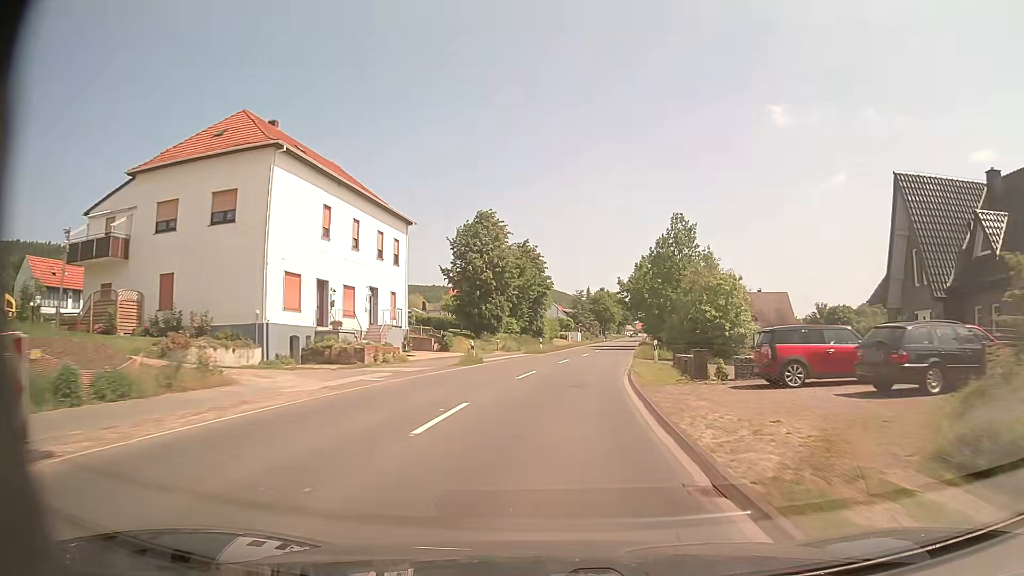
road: secondary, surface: asphalt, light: Day
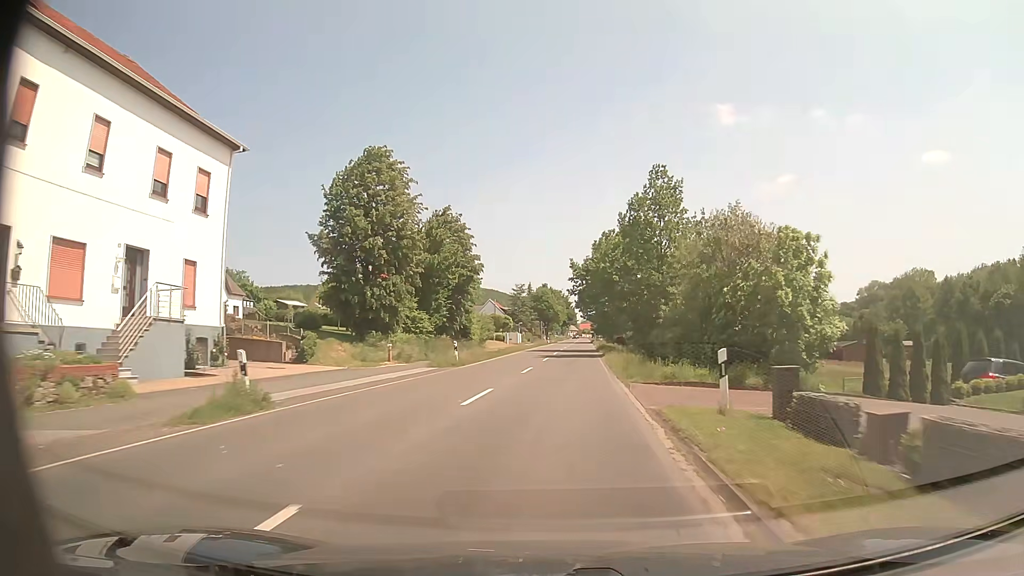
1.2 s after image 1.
(+1.0, +19.5) m; +5°
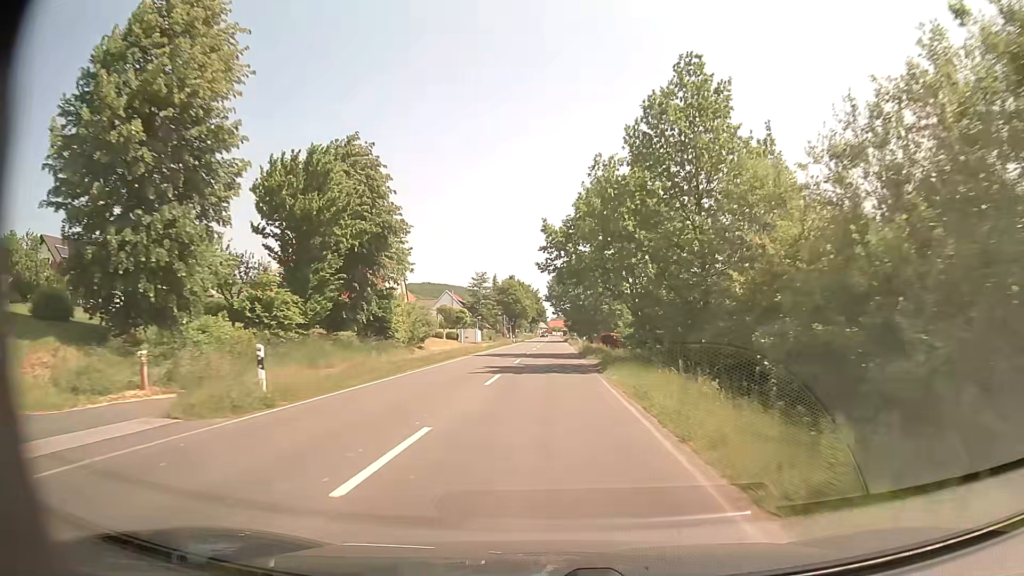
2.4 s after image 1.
(+0.5, +19.7) m; +3°
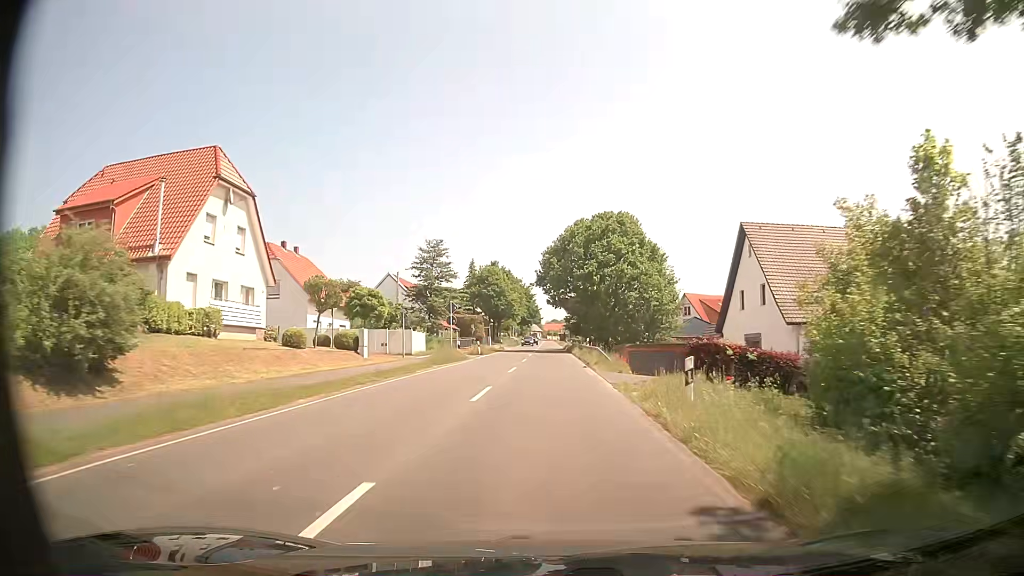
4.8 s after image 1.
(+0.1, +39.8) m; +1°
